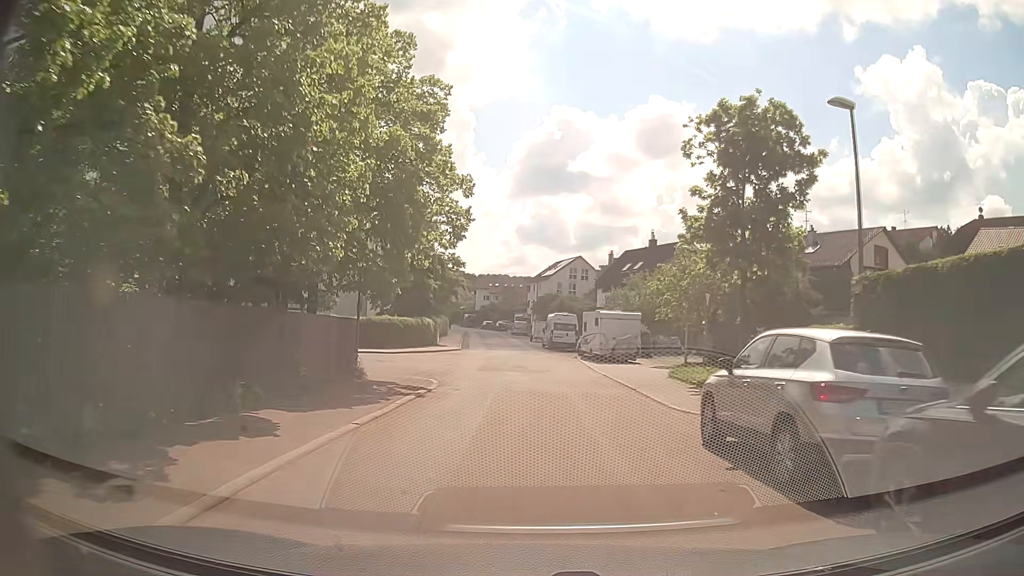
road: residential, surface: asphalt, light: Day
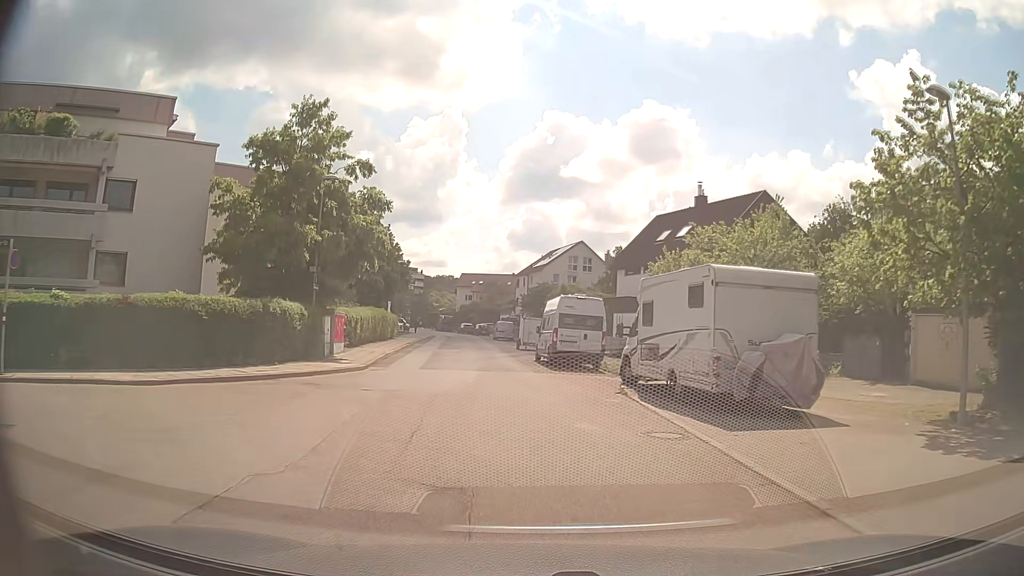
(+0.3, +24.3) m; +1°
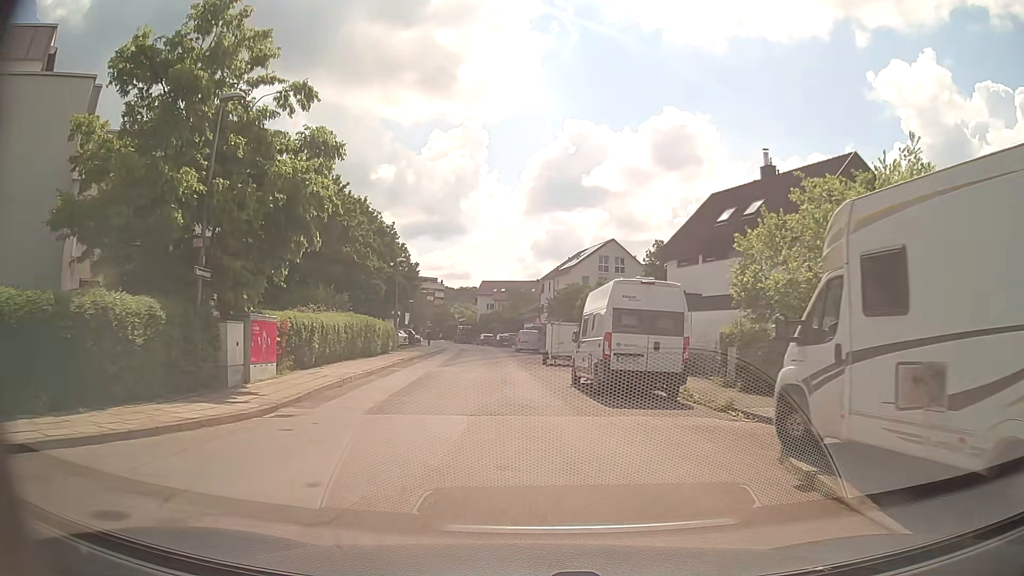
(-0.2, +10.1) m; -2°
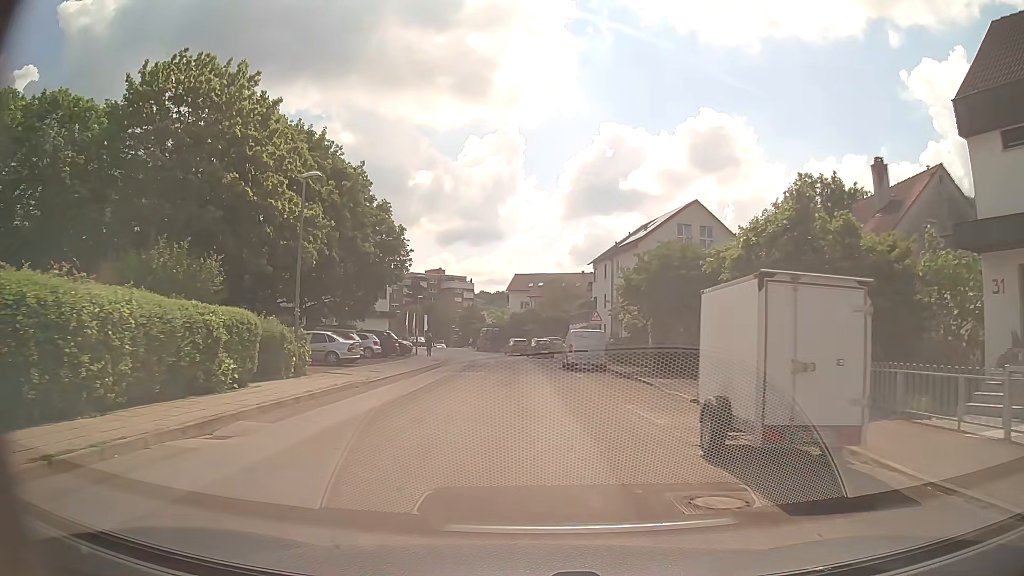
(-1.0, +26.1) m; -4°
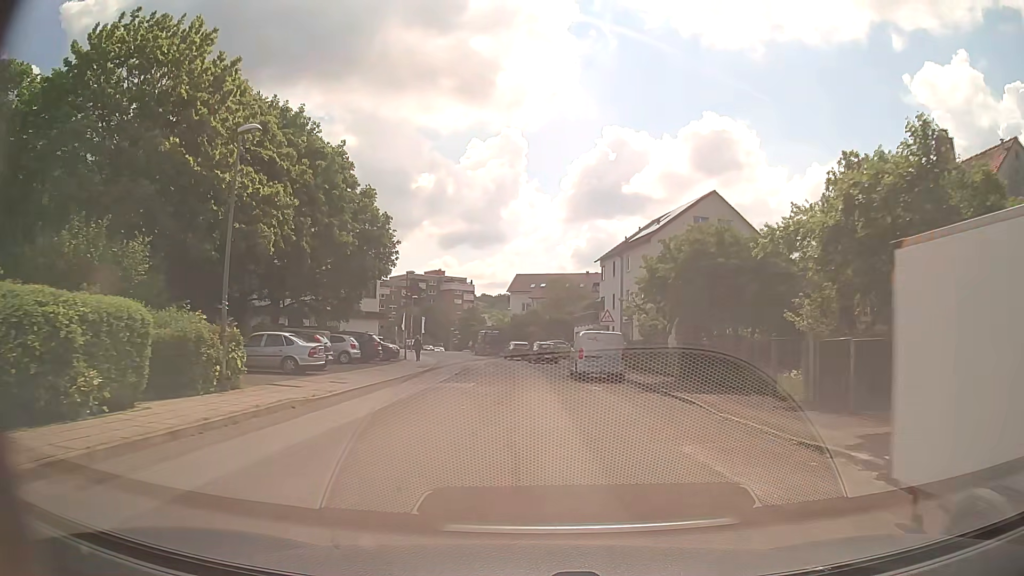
(0.0, +5.3) m; 0°
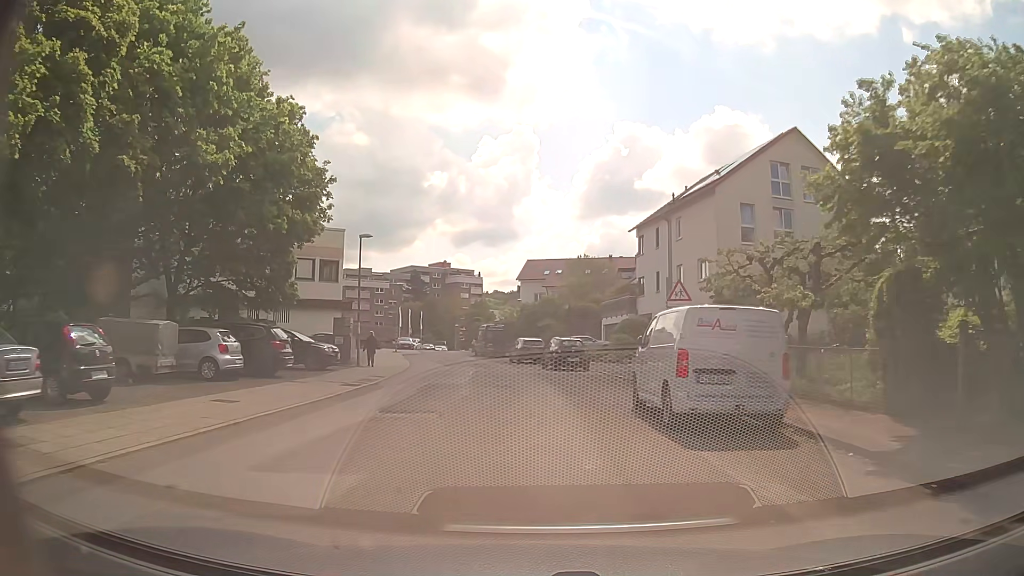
(0.0, +15.8) m; -1°
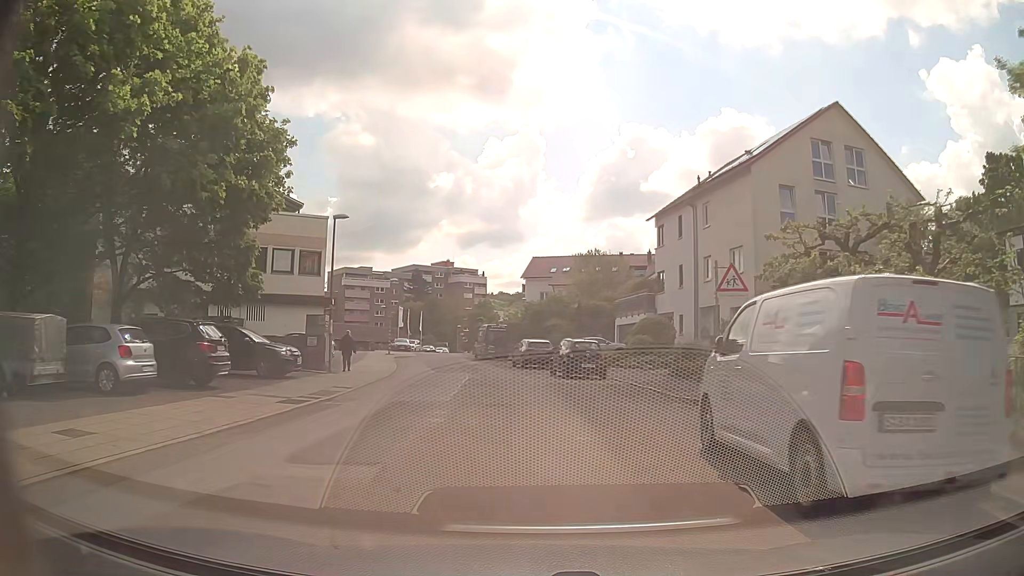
(0.0, +5.2) m; 0°
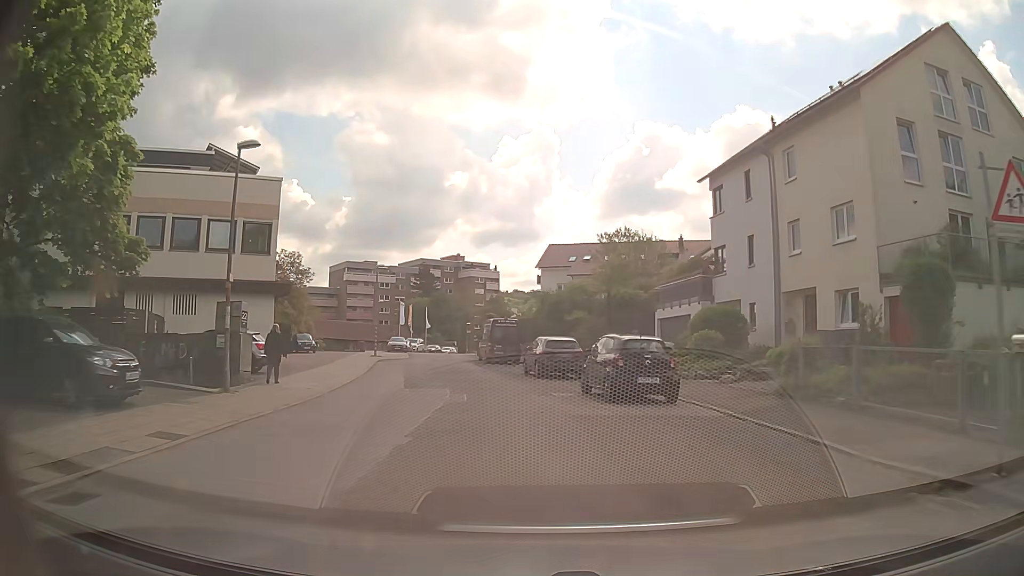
(-0.1, +10.4) m; -2°
